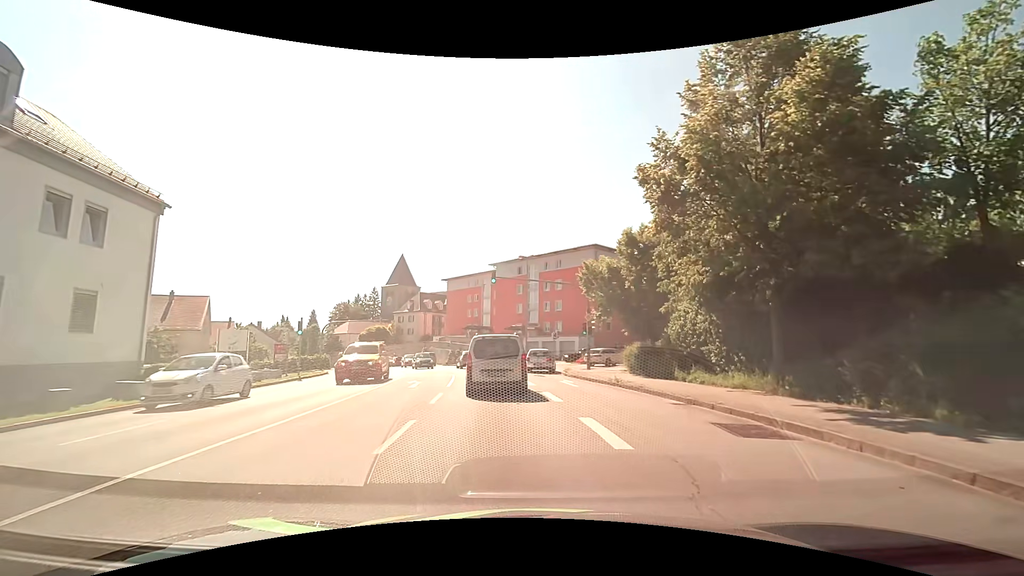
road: tertiary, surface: asphalt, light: Day
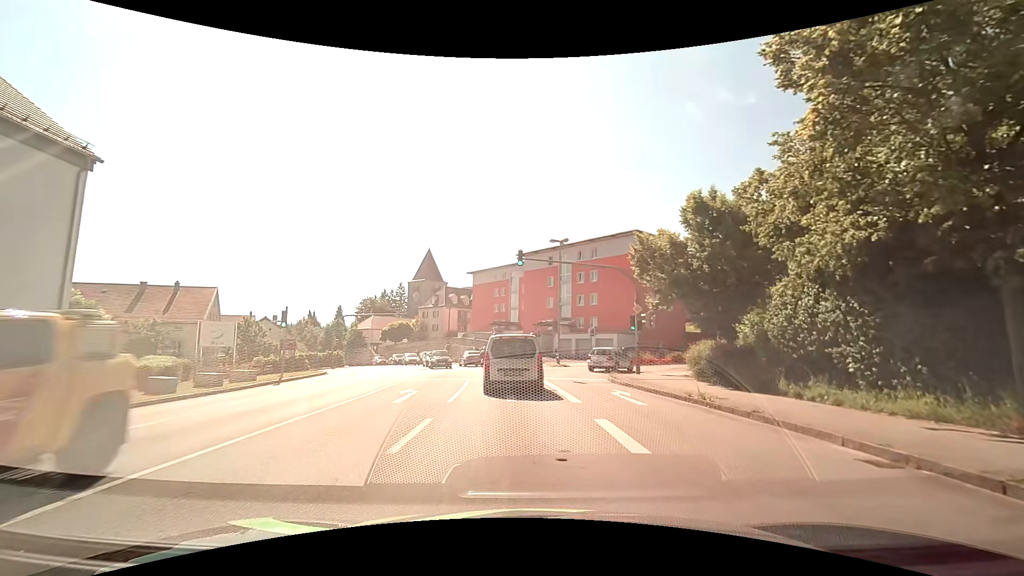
(-0.1, +6.3) m; -3°
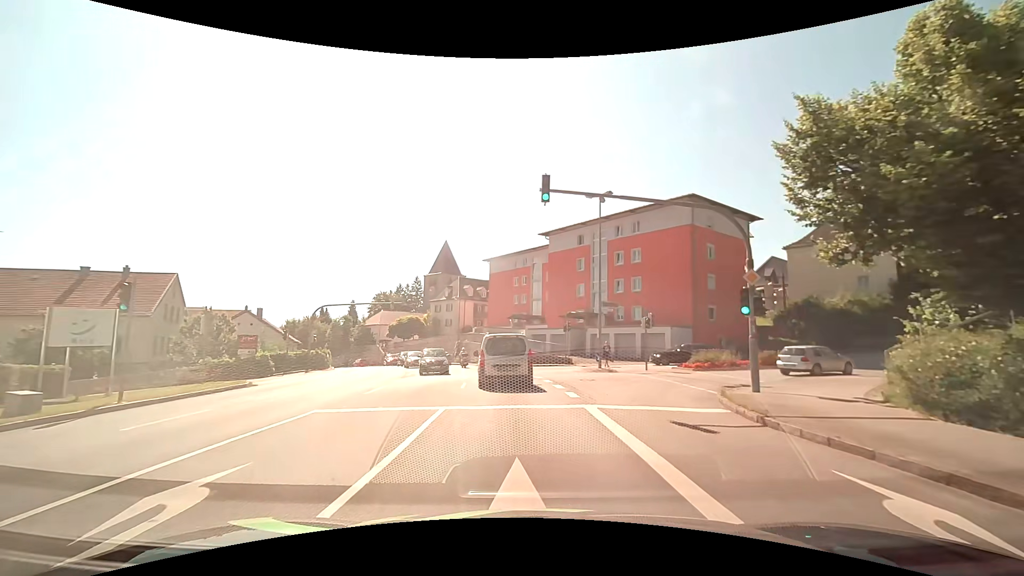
(-0.3, +11.7) m; -2°
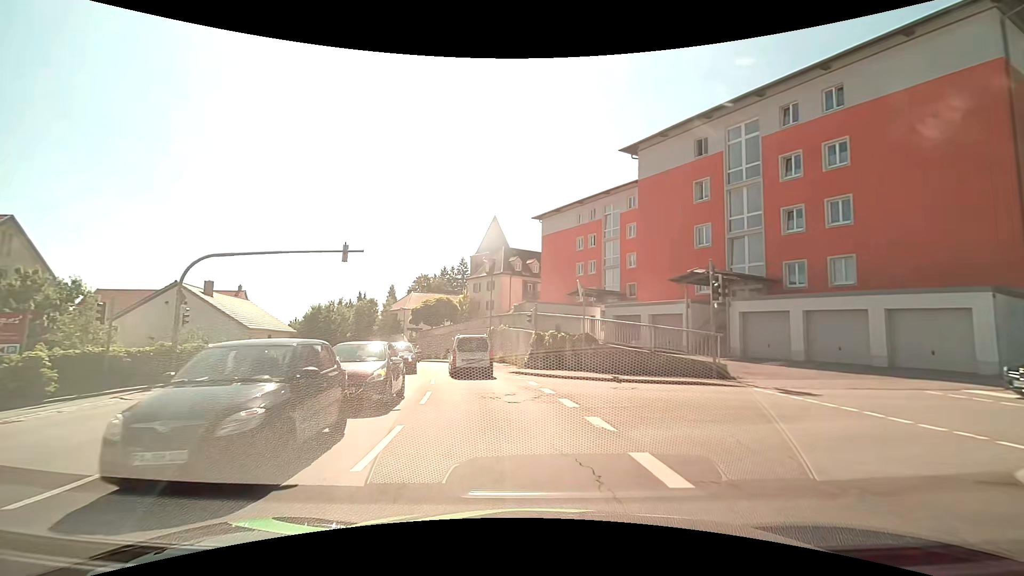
(-1.2, +23.2) m; -7°
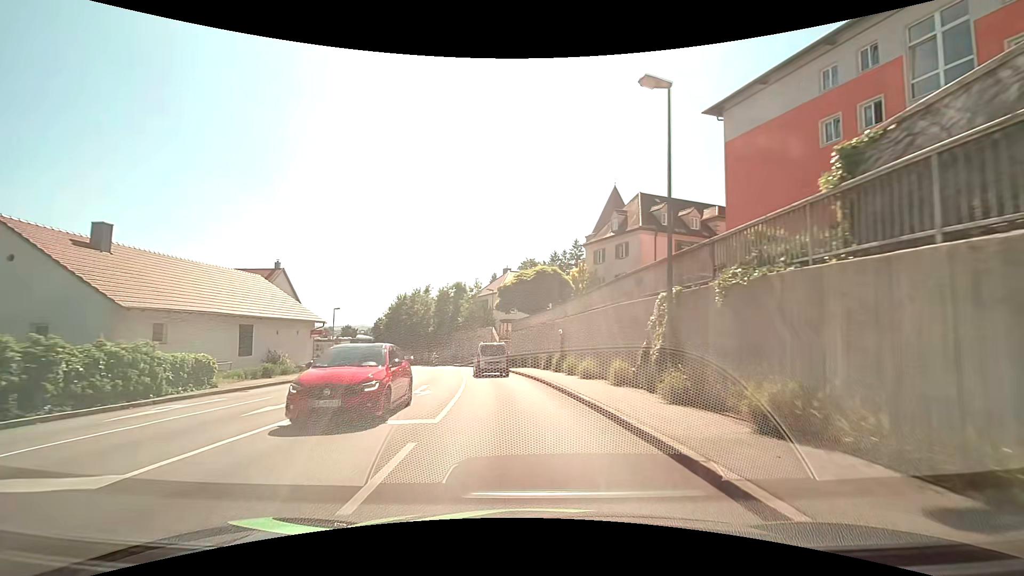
(-3.3, +25.7) m; -13°
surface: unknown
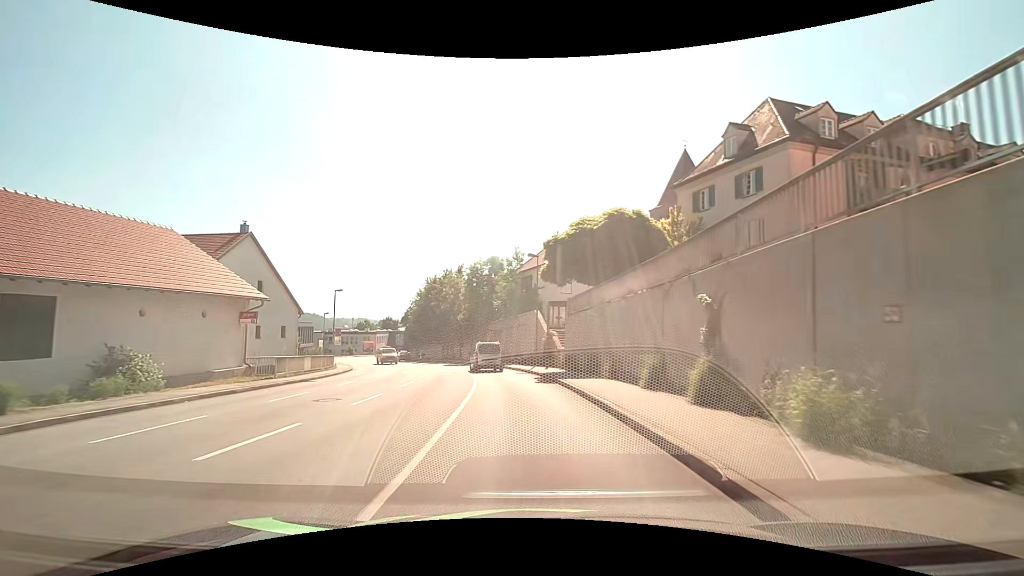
(-0.8, +16.9) m; -5°
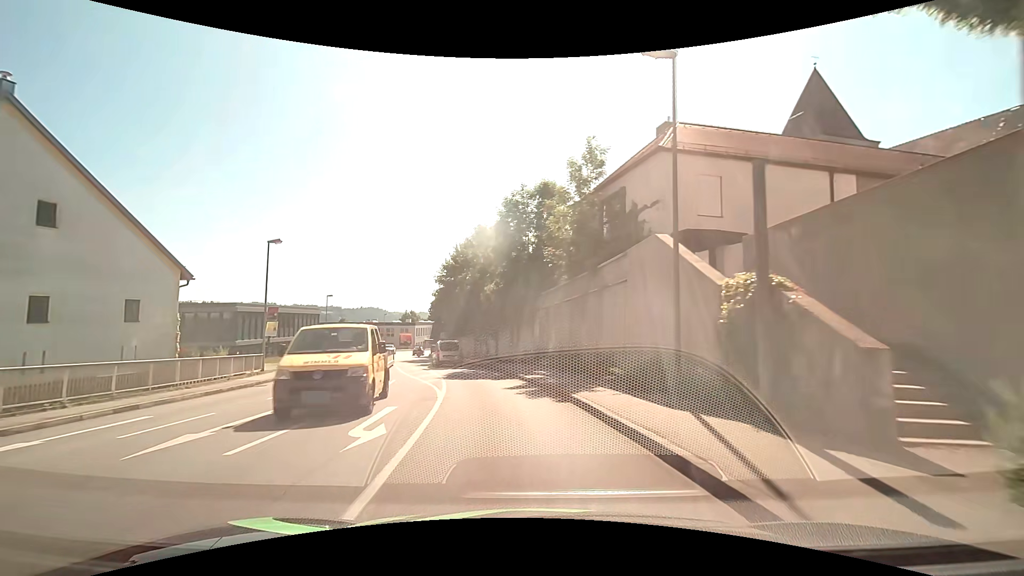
(-1.3, +24.4) m; -7°
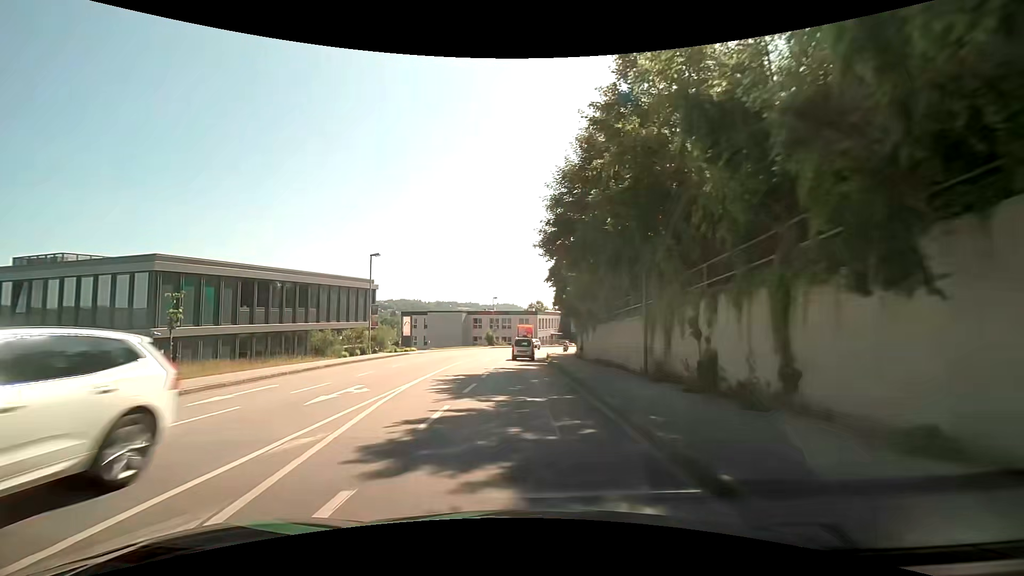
(-4.6, +31.4) m; -17°
(0, +10) (0, +20) (-1, +30) (-1, +40) (-1, +50) (0, +60) (+2, +70) (+5, +79) (+10, +88) (+15, +97) m
